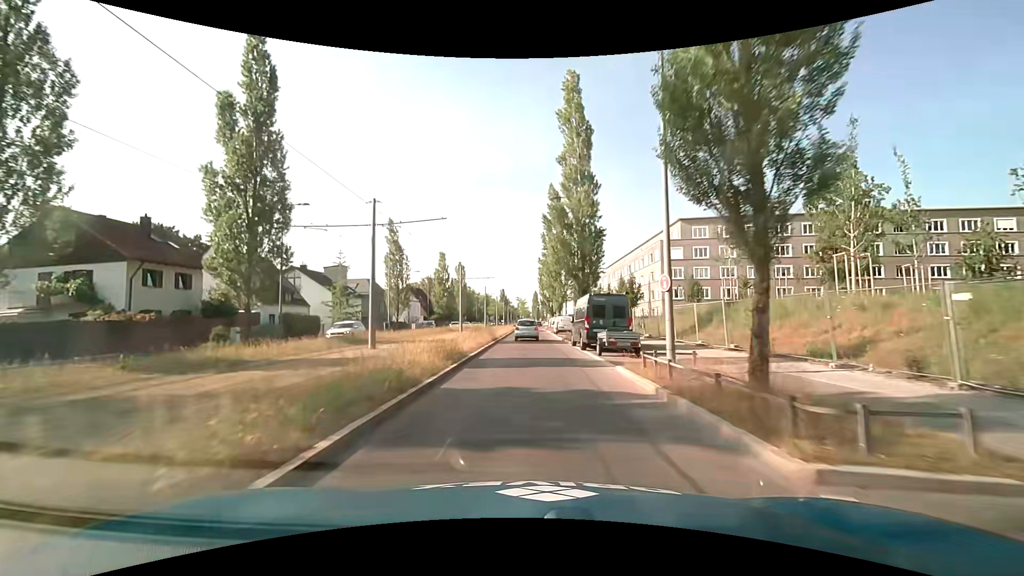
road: secondary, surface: asphalt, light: Day
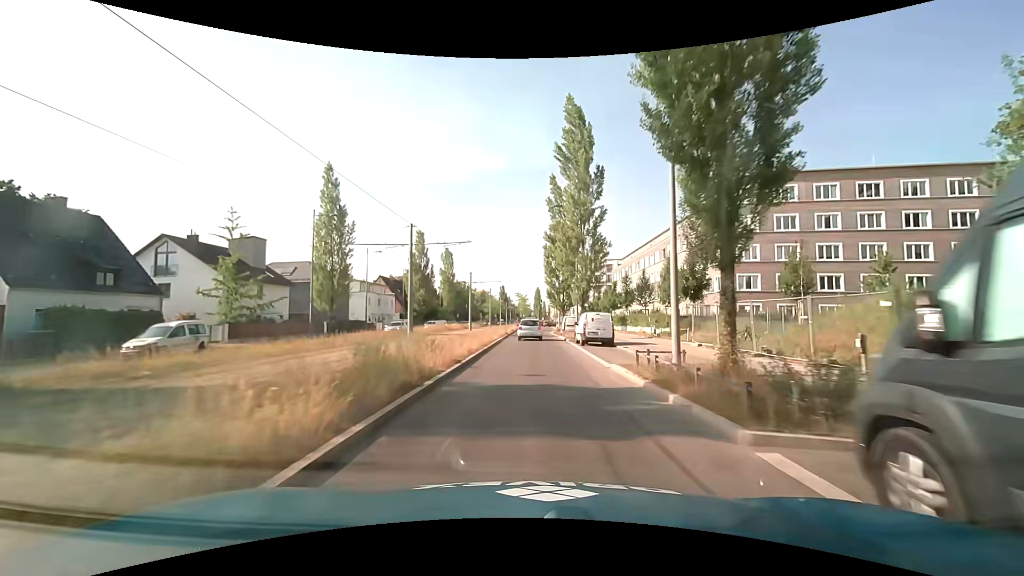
(0.0, +23.4) m; 0°
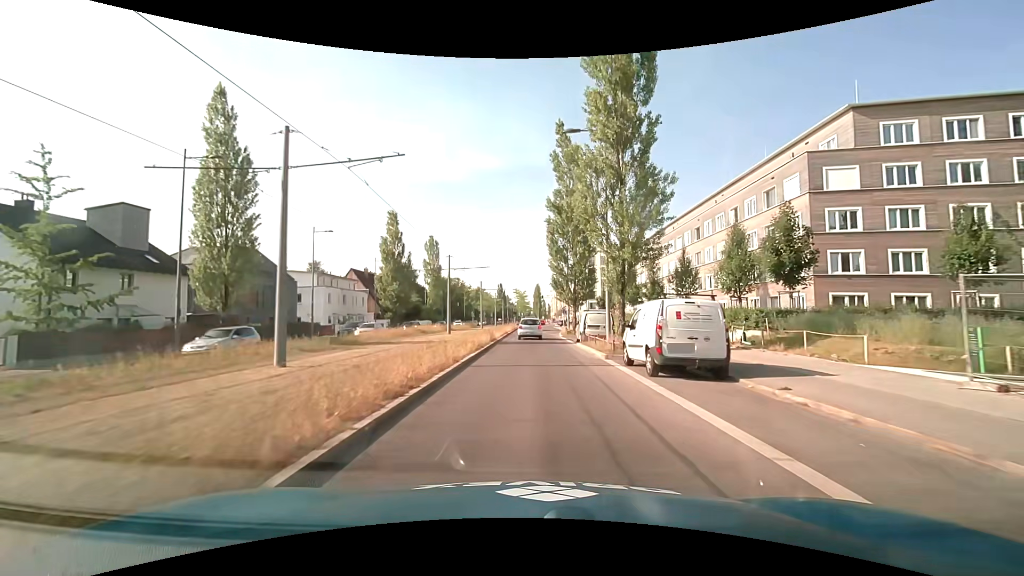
(0.0, +15.4) m; 0°
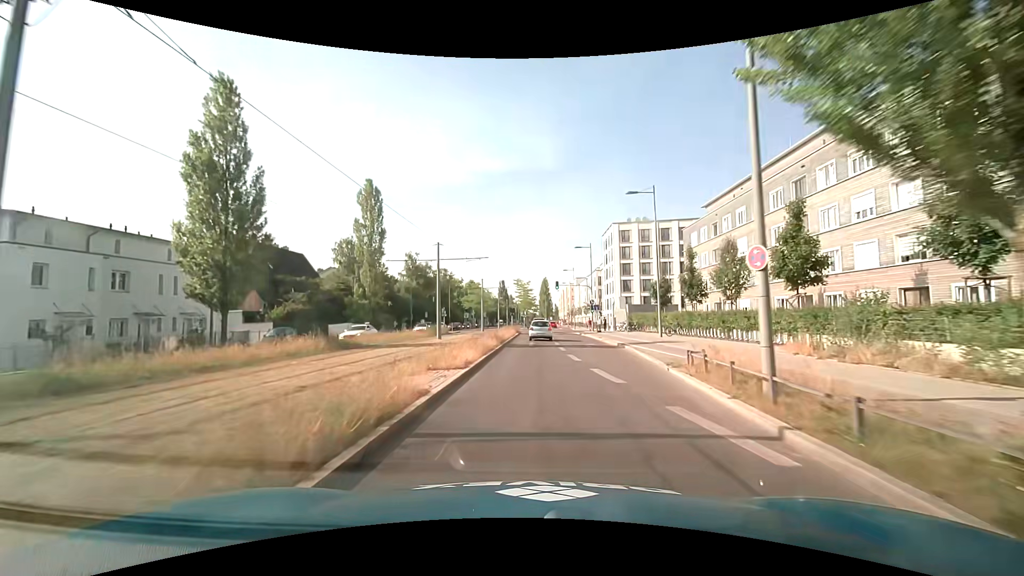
(-0.3, +38.4) m; -1°
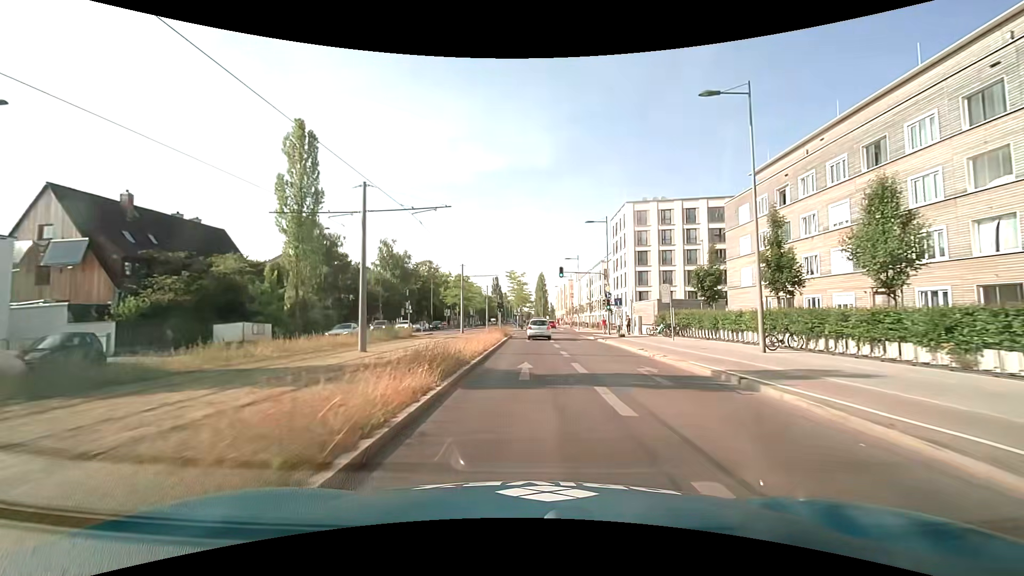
(+0.1, +15.7) m; +1°
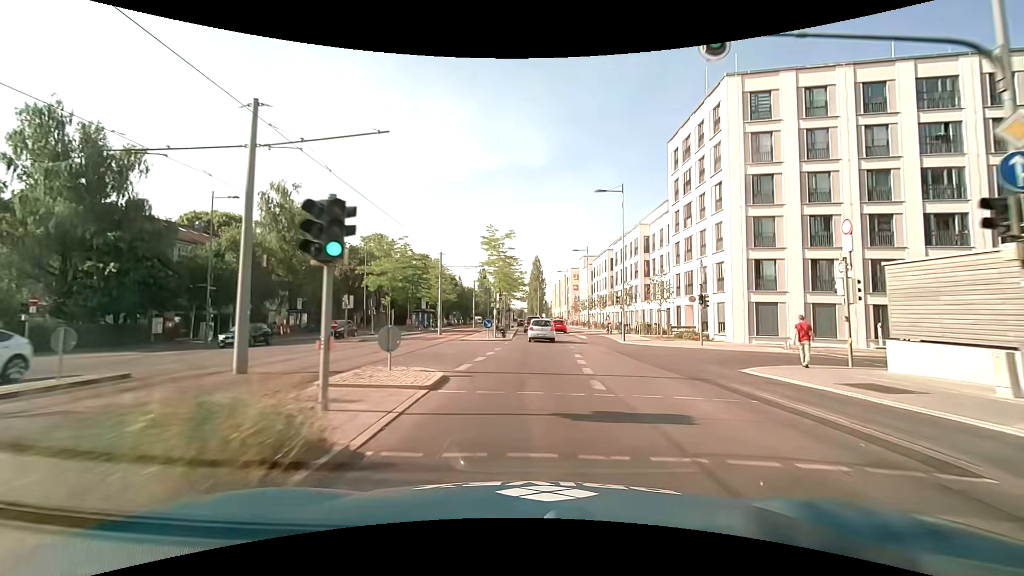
(+0.2, +38.0) m; +1°
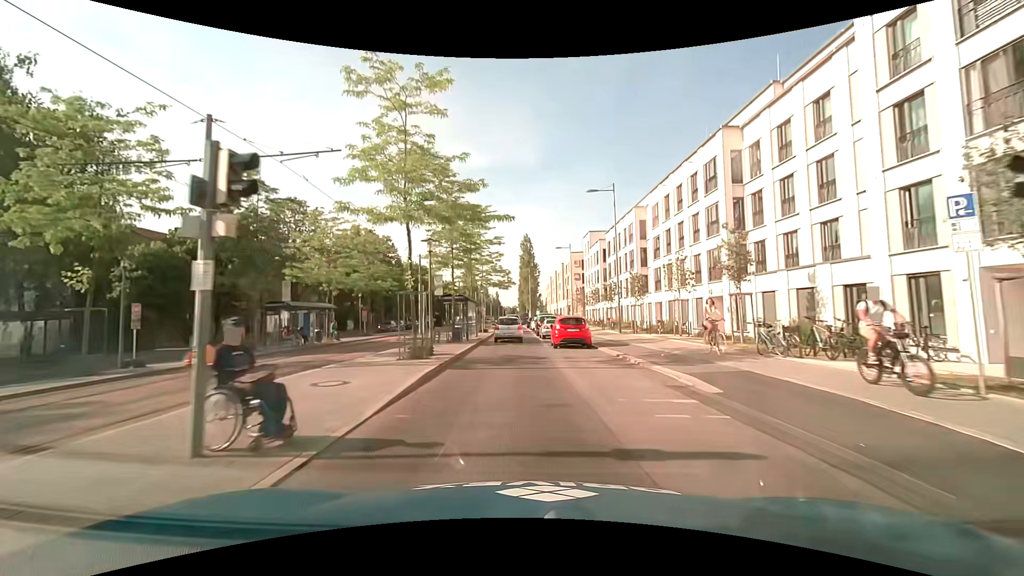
(+0.9, +29.3) m; +1°
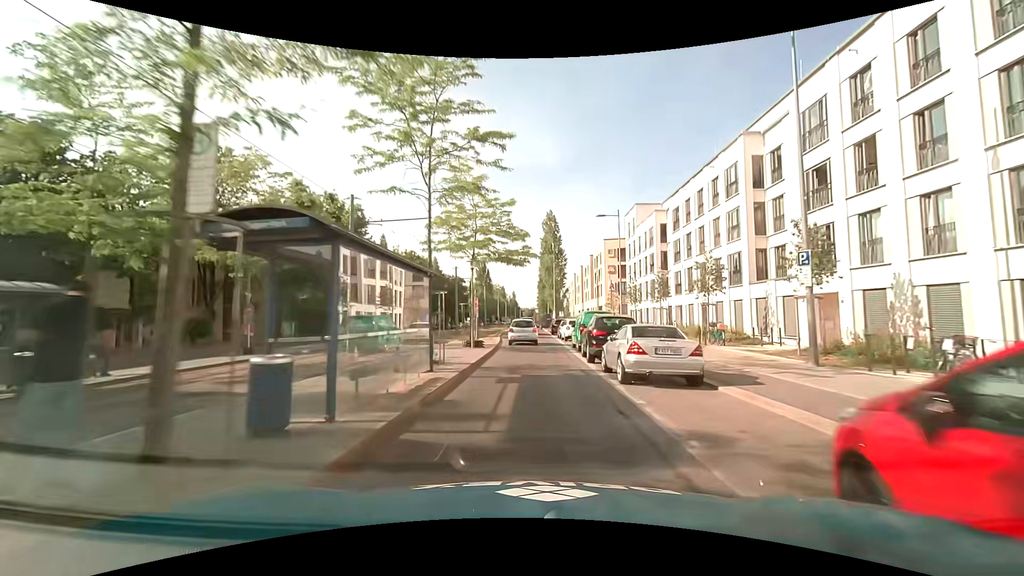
(-0.8, +21.5) m; -2°
(0, +10) (0, +20) (0, +30) (0, +40) (0, +50) (0, +60) (0, +70) (0, +80) (0, +90) (0, +100) m
